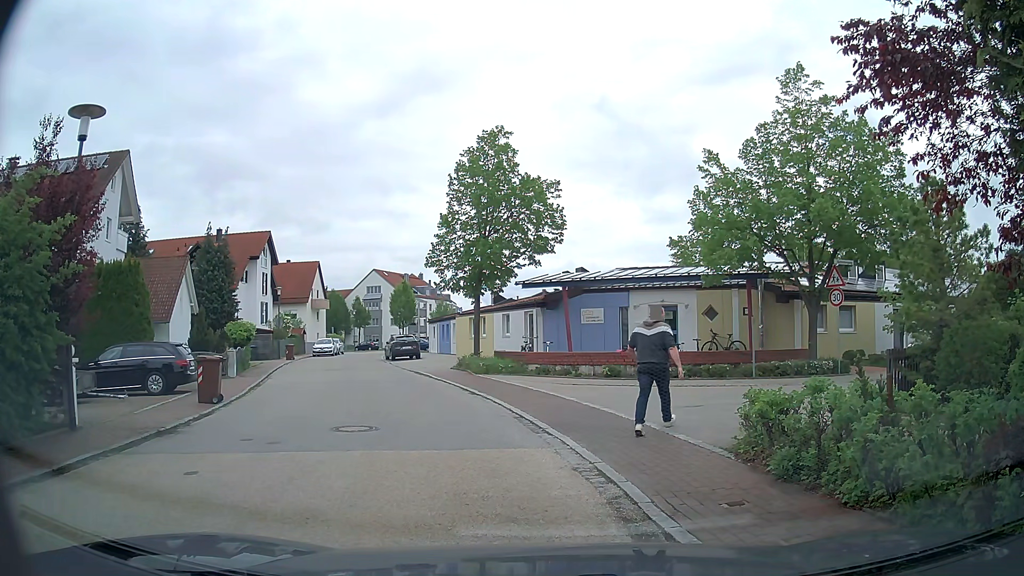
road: residential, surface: asphalt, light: Day
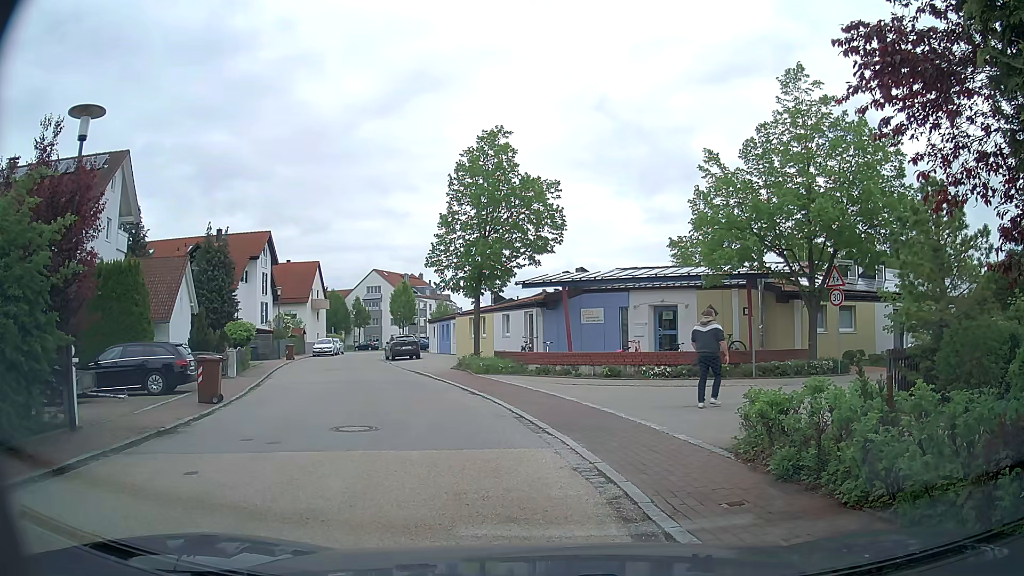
(0.0, 0.0) m; 0°
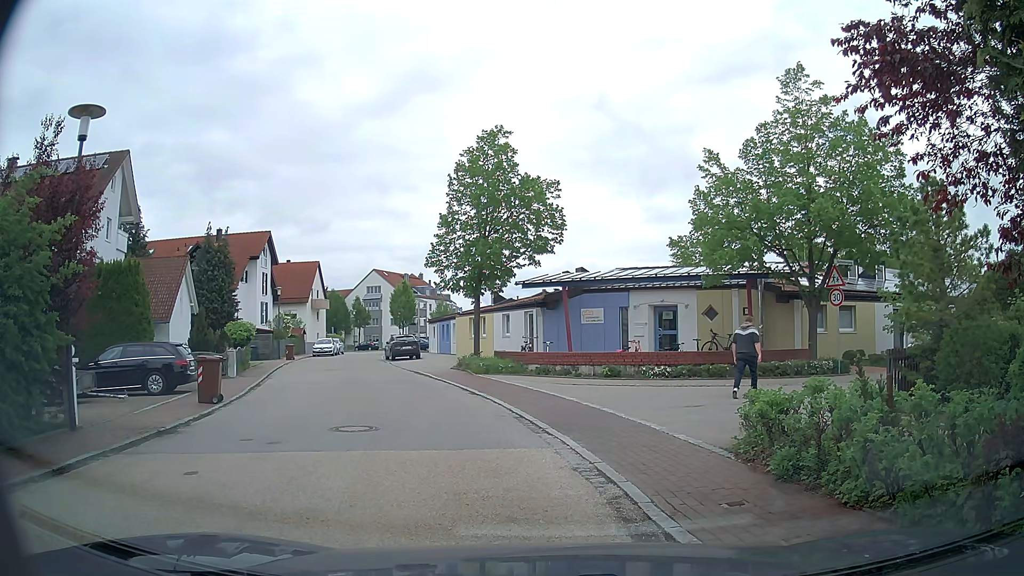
(0.0, 0.0) m; 0°
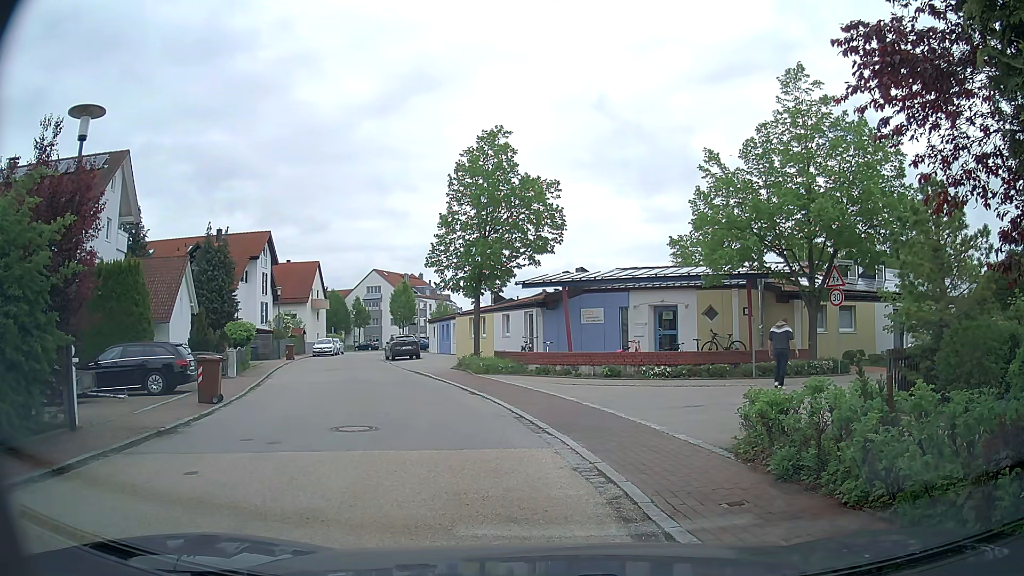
(0.0, 0.0) m; 0°
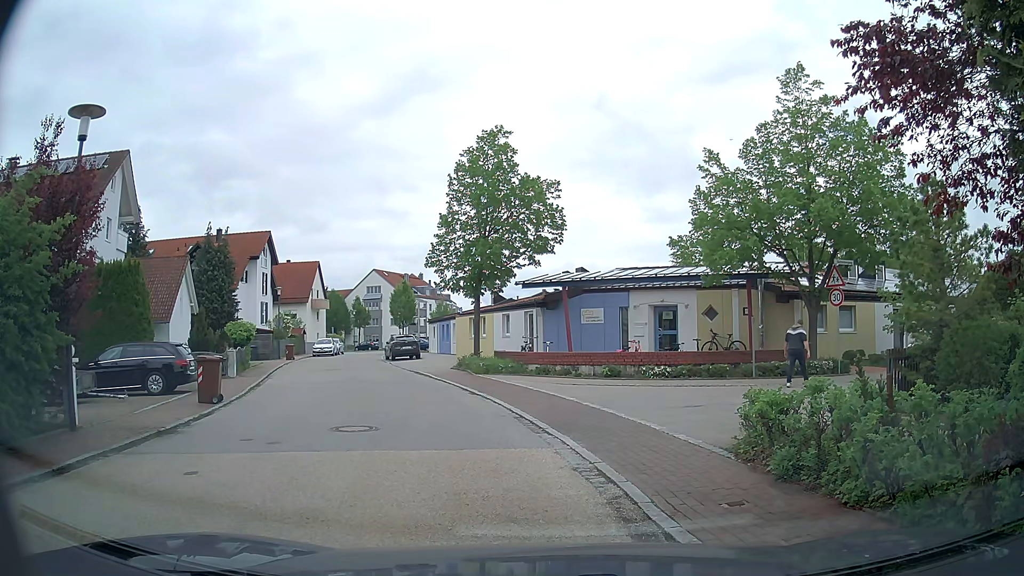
(0.0, 0.0) m; 0°
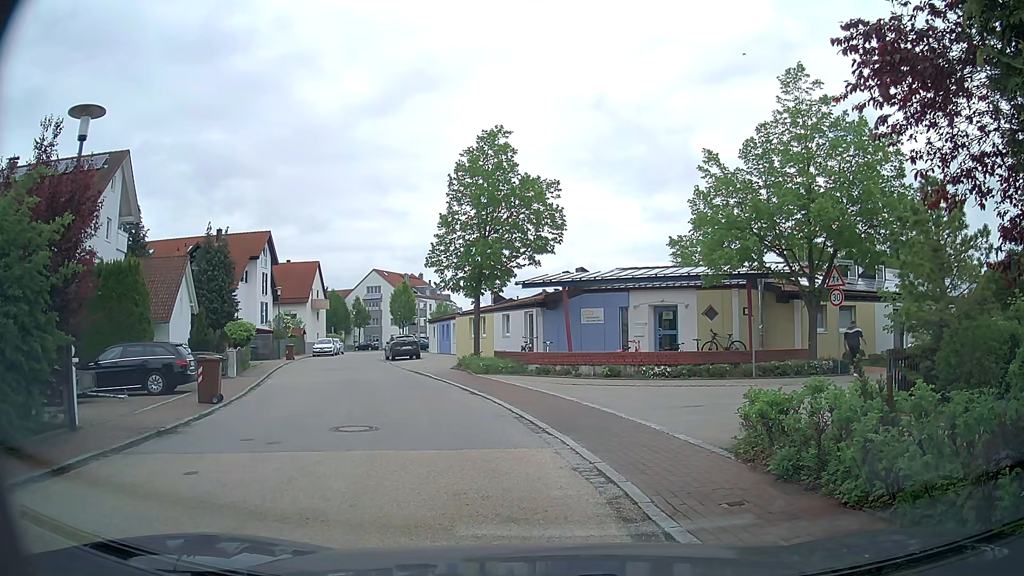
(0.0, 0.0) m; 0°
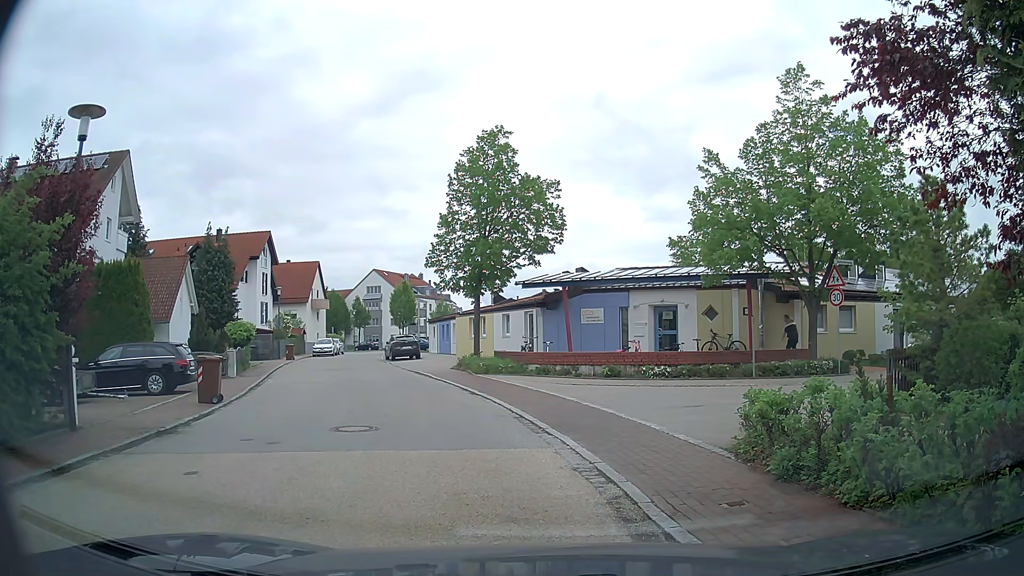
(0.0, 0.0) m; 0°
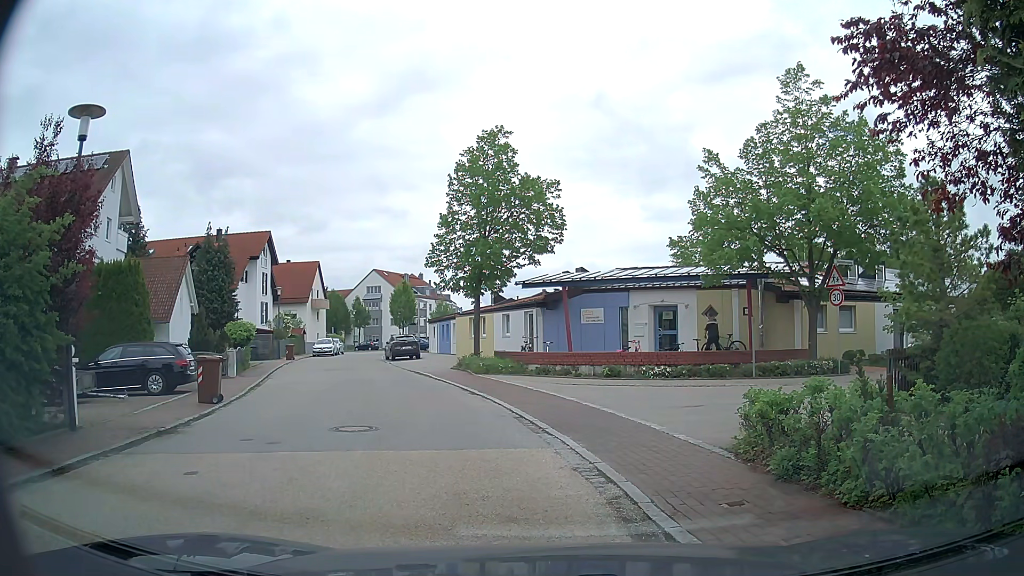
(0.0, 0.0) m; 0°
